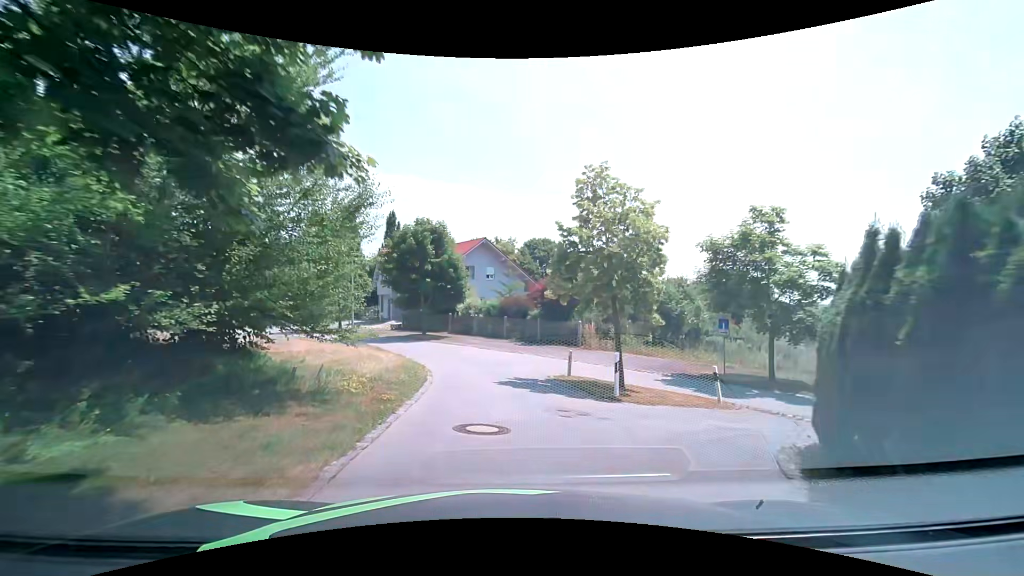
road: residential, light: Day
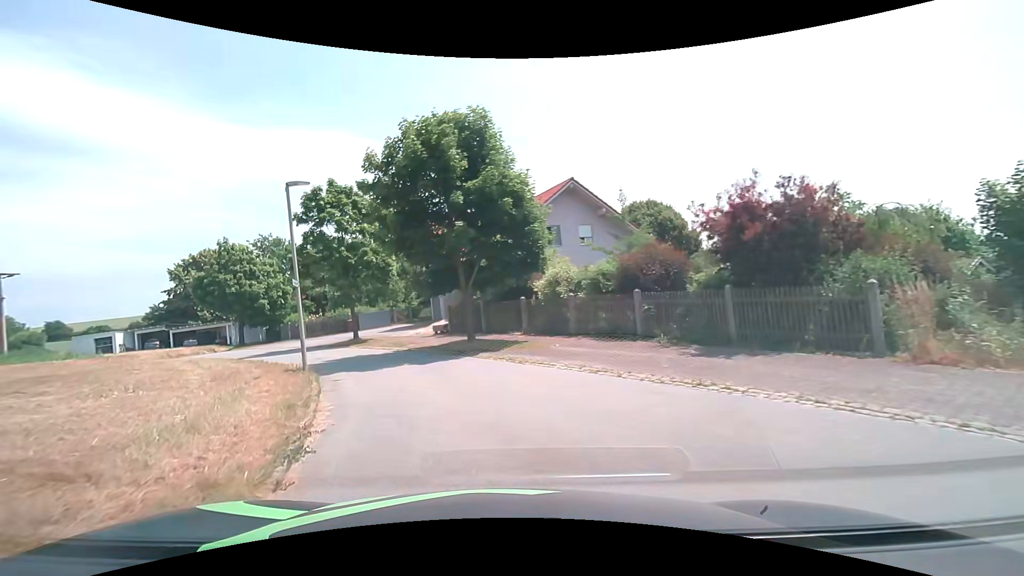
(-1.2, +16.8) m; -12°
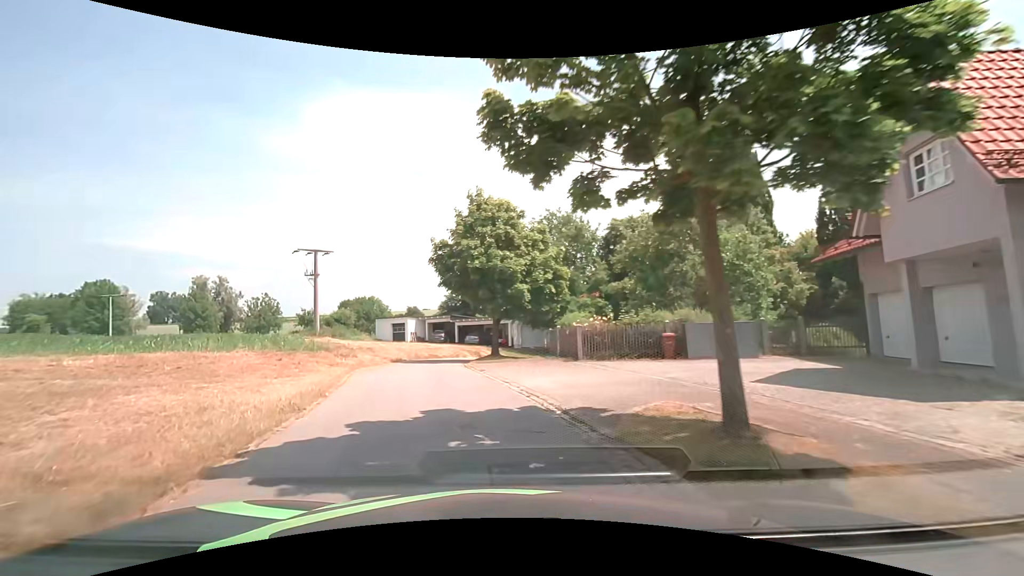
(-5.6, +20.3) m; -32°
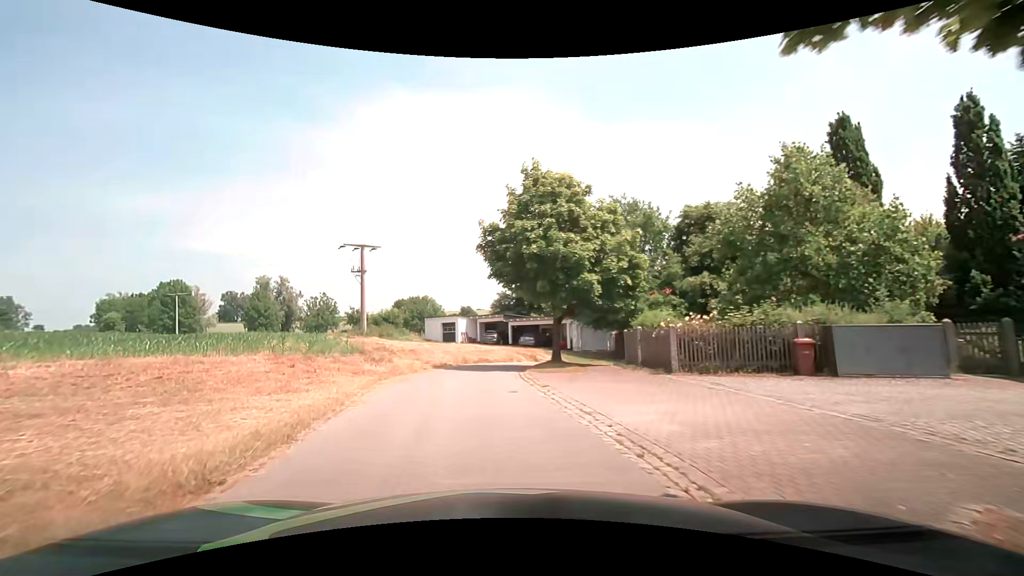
(-0.3, +4.5) m; -7°
(-1, +10) (-1, +20) (+2, +29) (+11, +34) (+20, +32) (+29, +26) (+35, +18) (+41, +11) (+49, +5) (+59, +6) m
